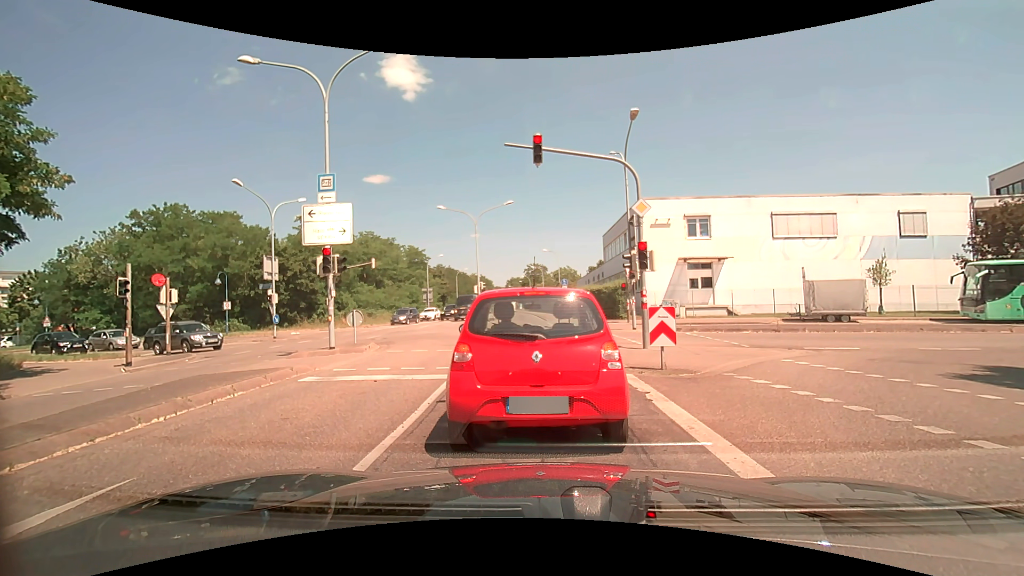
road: secondary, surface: asphalt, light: Day
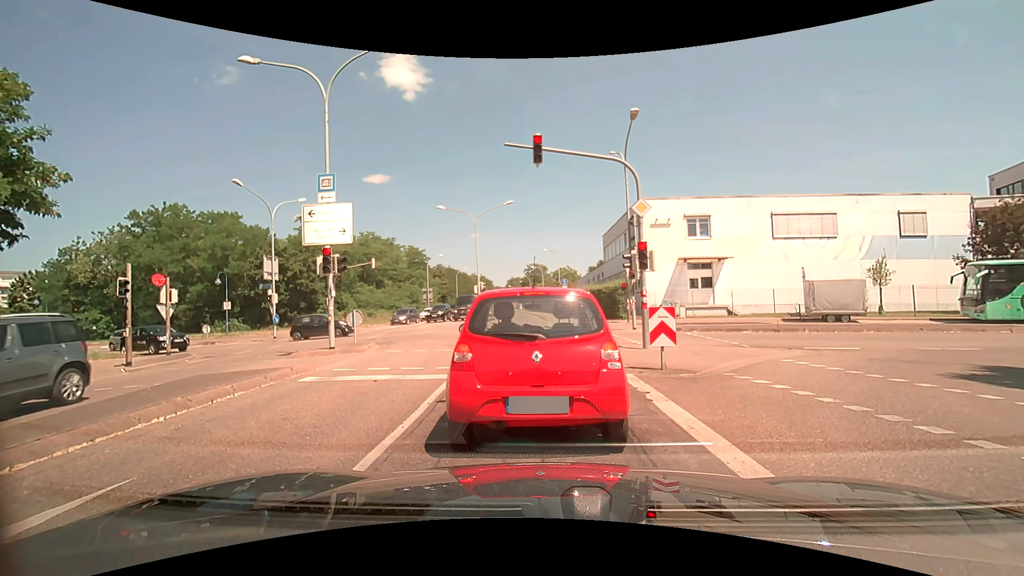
(0.0, 0.0) m; 0°
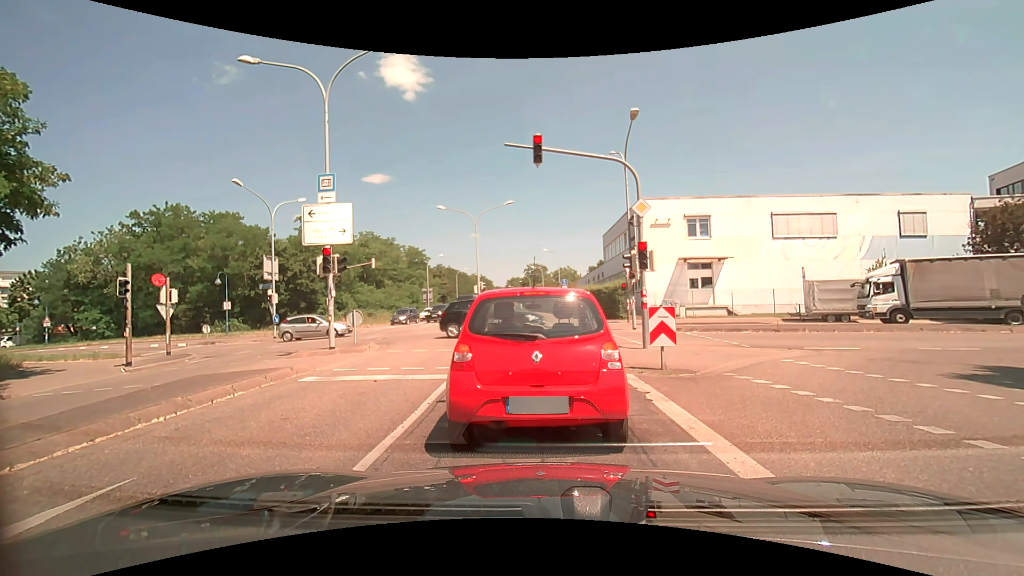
(0.0, 0.0) m; 0°
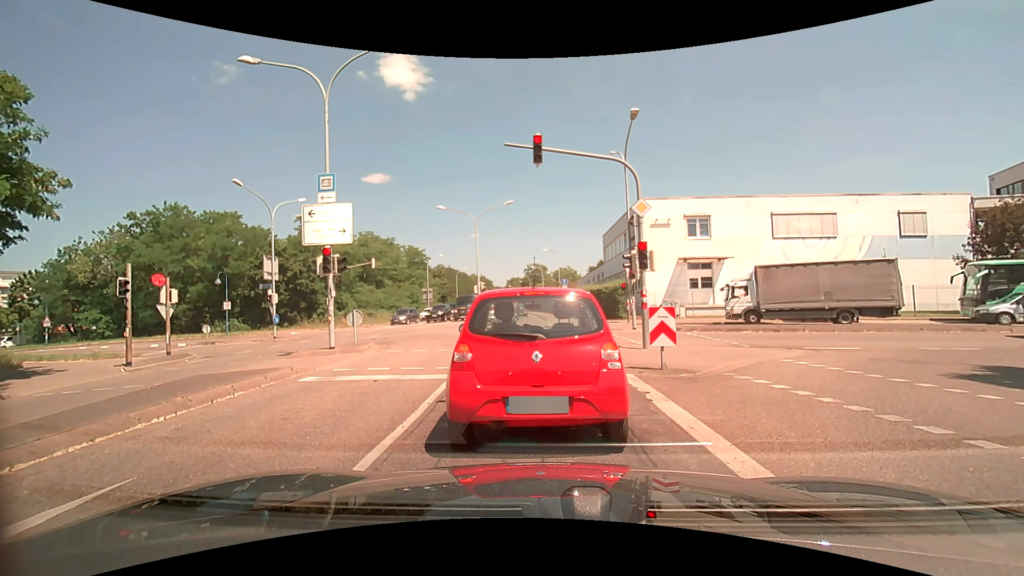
(0.0, 0.0) m; 0°
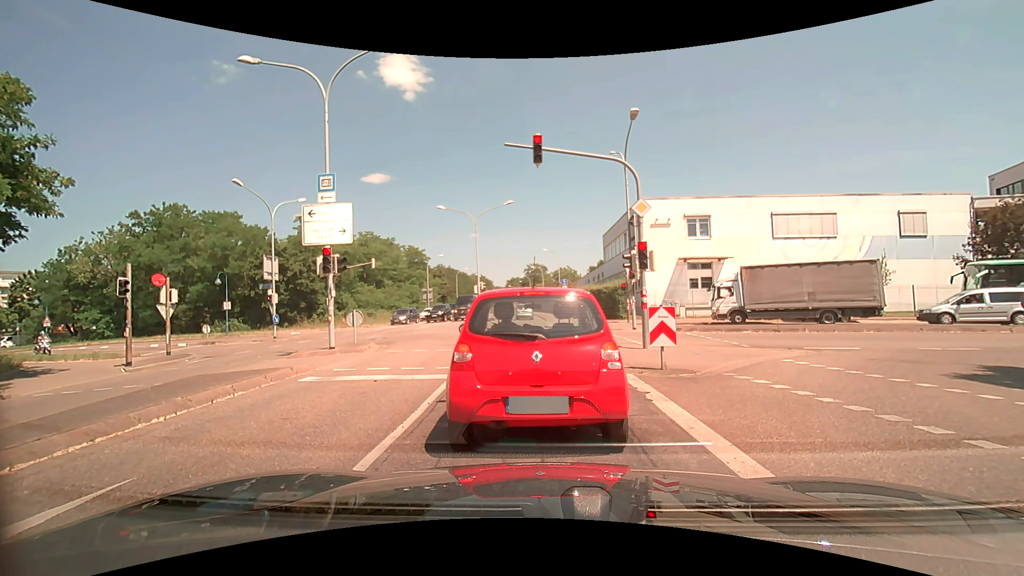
(0.0, 0.0) m; 0°
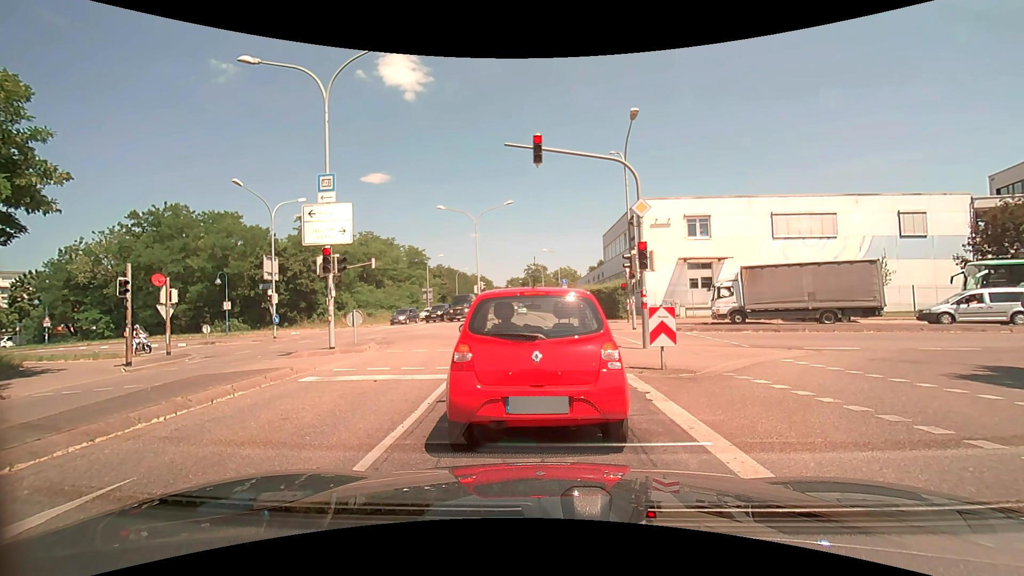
(0.0, 0.0) m; 0°
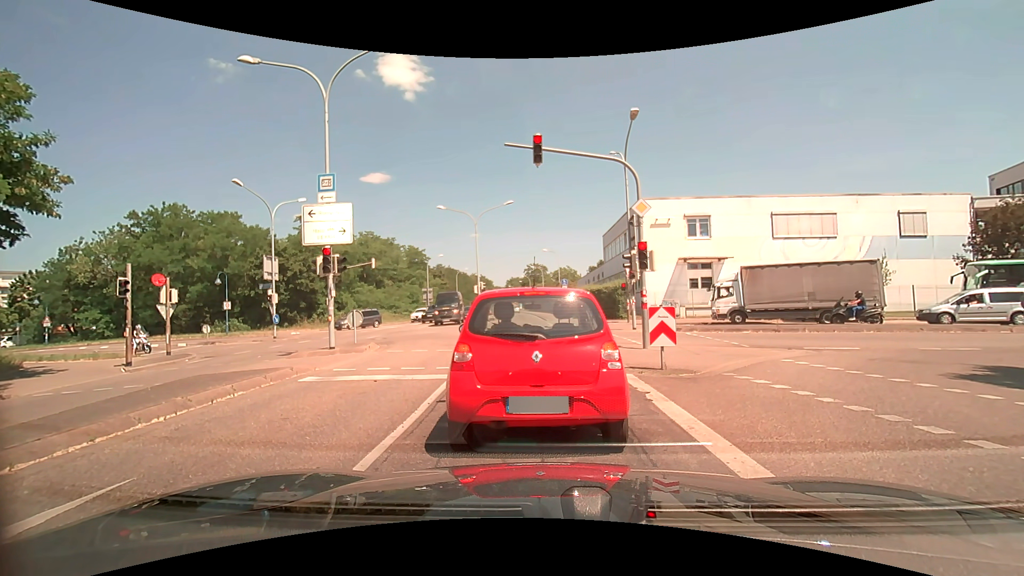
(0.0, 0.0) m; 0°
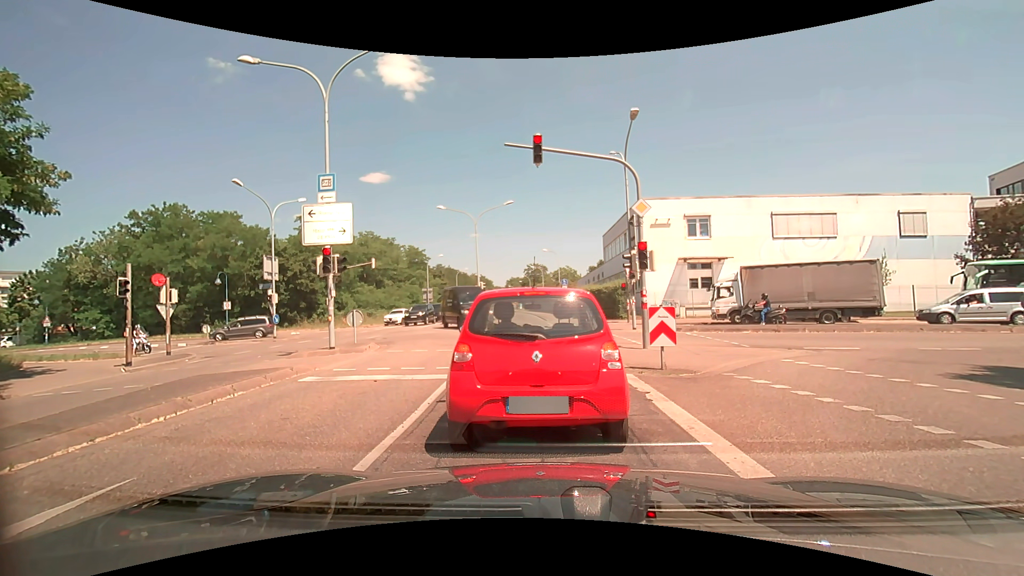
(0.0, 0.0) m; 0°
(0, +10) (-1, +20) (-1, +30) (-2, +40) (-2, +50) (-3, +60) (-3, +70) (-4, +80) (-5, +90) (-5, +100) m
